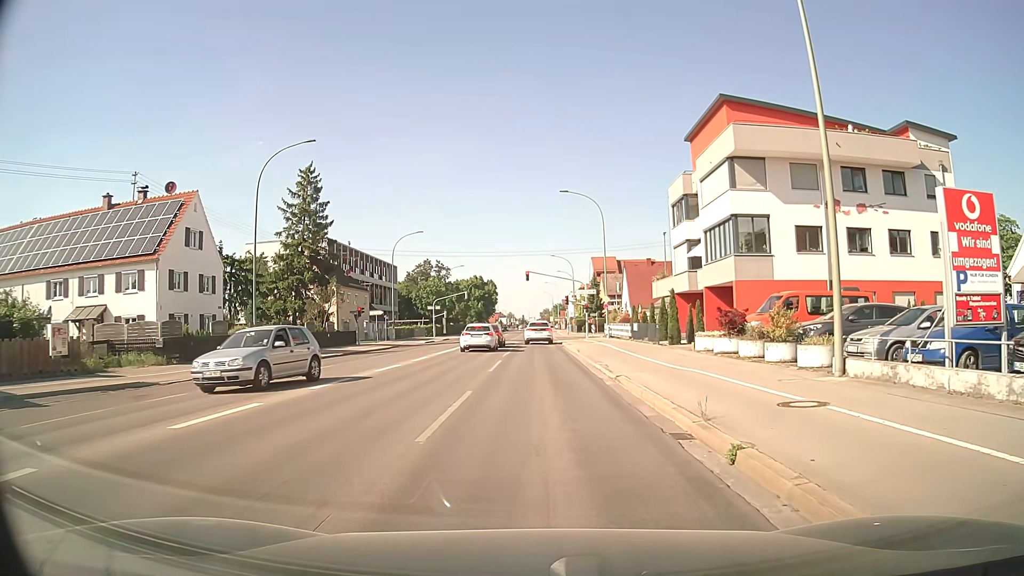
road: tertiary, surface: asphalt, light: Day
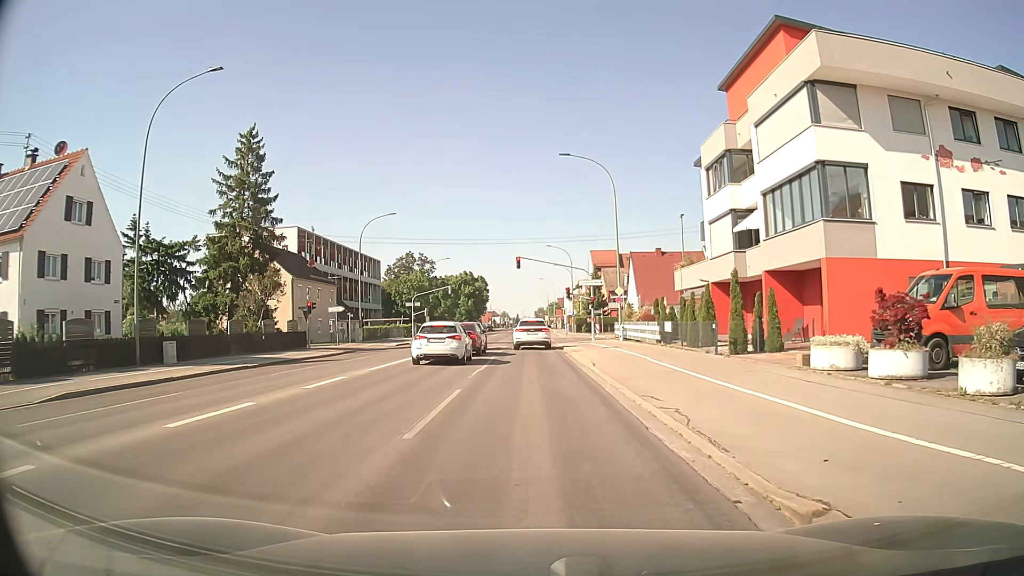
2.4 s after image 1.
(0.0, +11.9) m; 0°
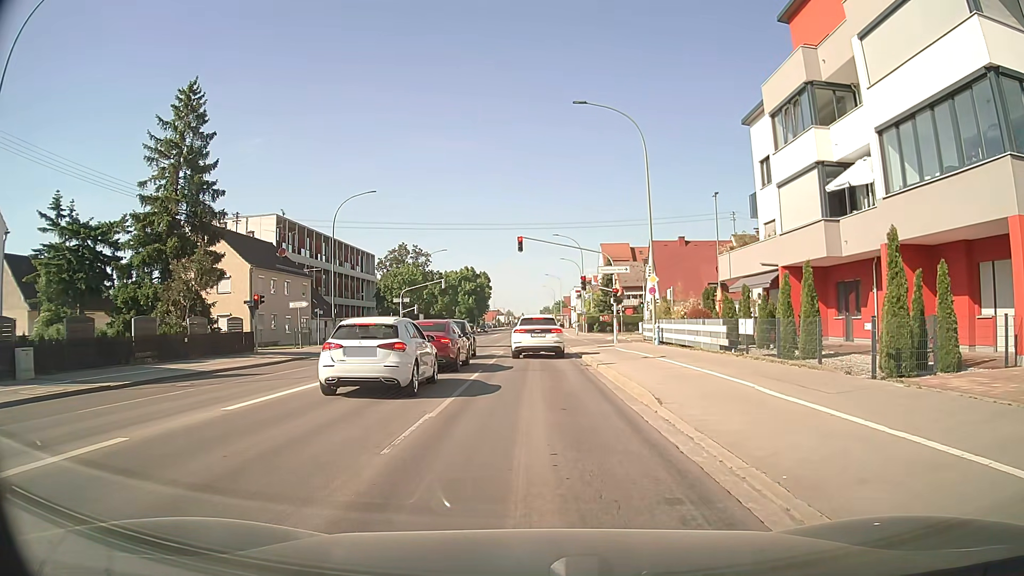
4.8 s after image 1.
(0.0, +10.1) m; -1°
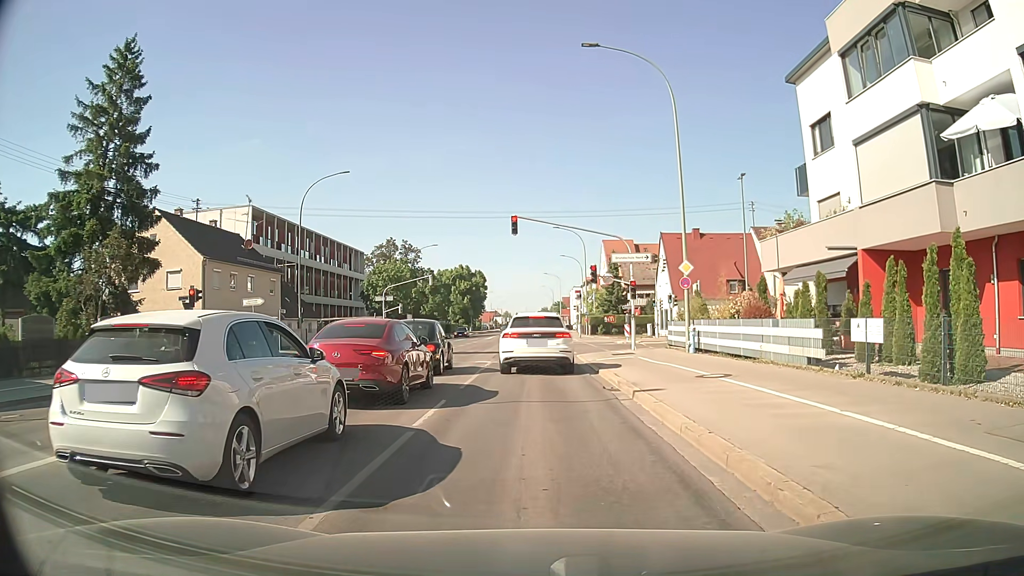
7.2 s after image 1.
(0.0, +7.3) m; +1°
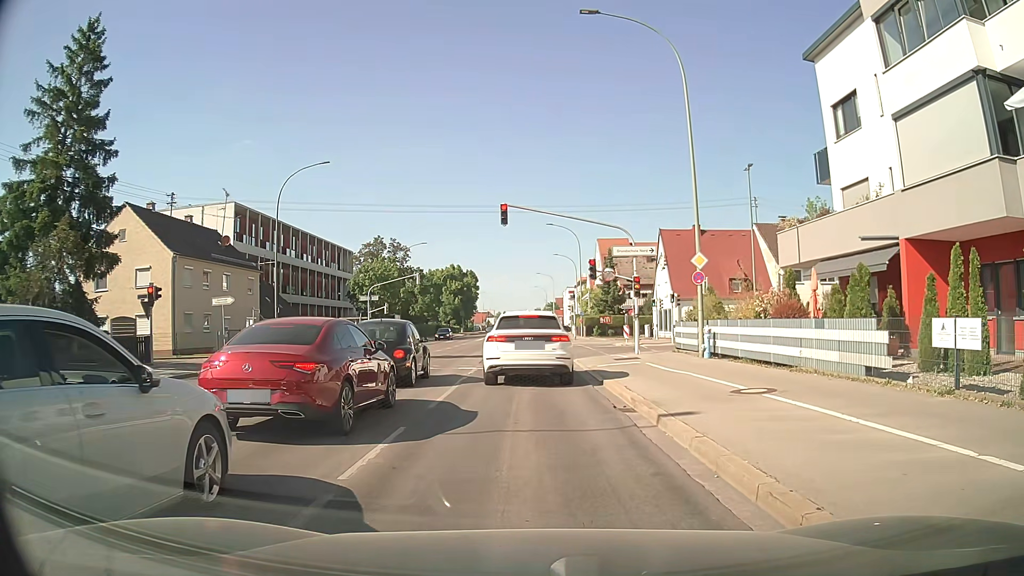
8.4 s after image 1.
(0.0, +3.1) m; 0°
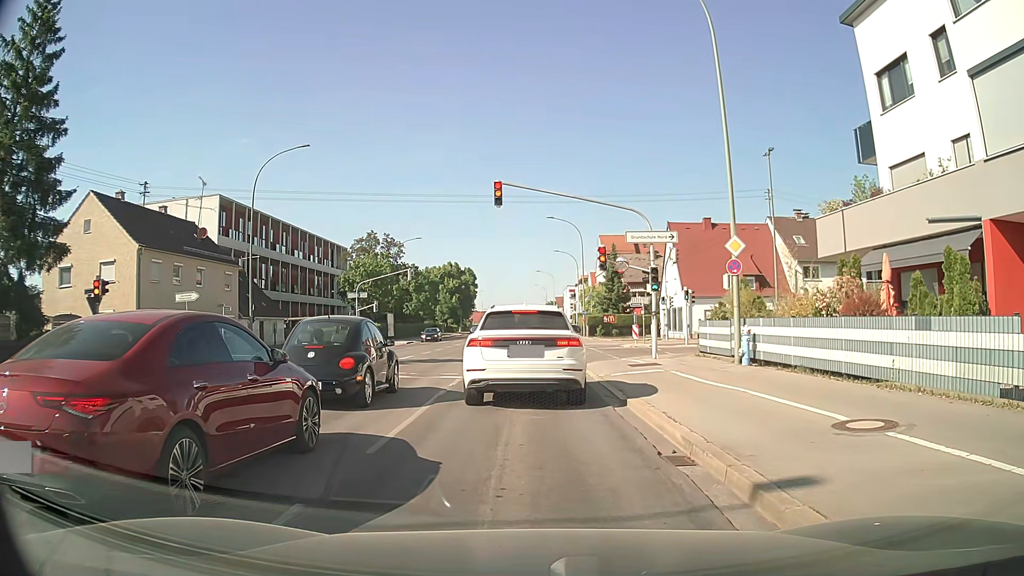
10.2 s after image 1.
(0.0, +3.9) m; 0°
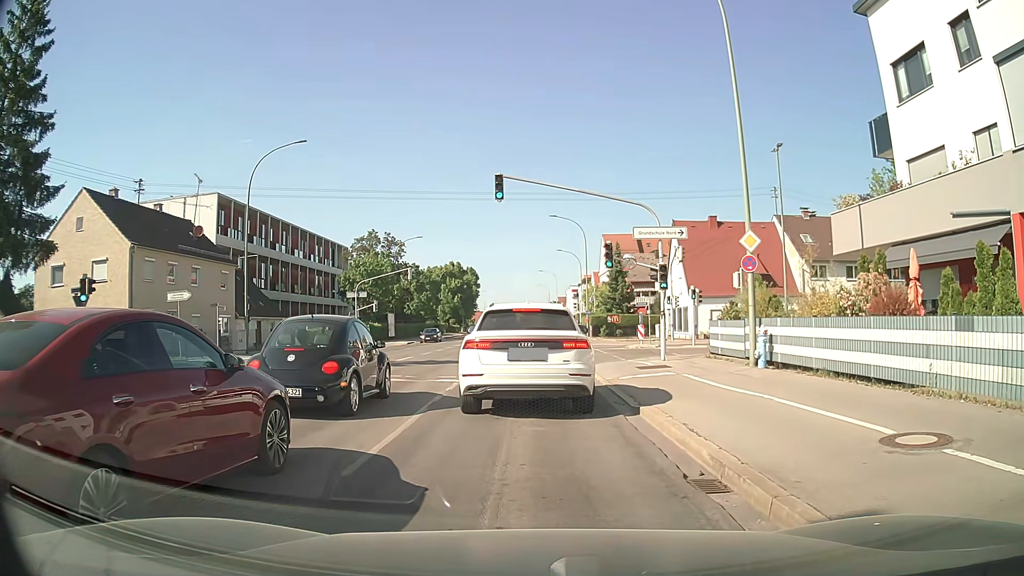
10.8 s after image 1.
(0.0, +1.0) m; -1°
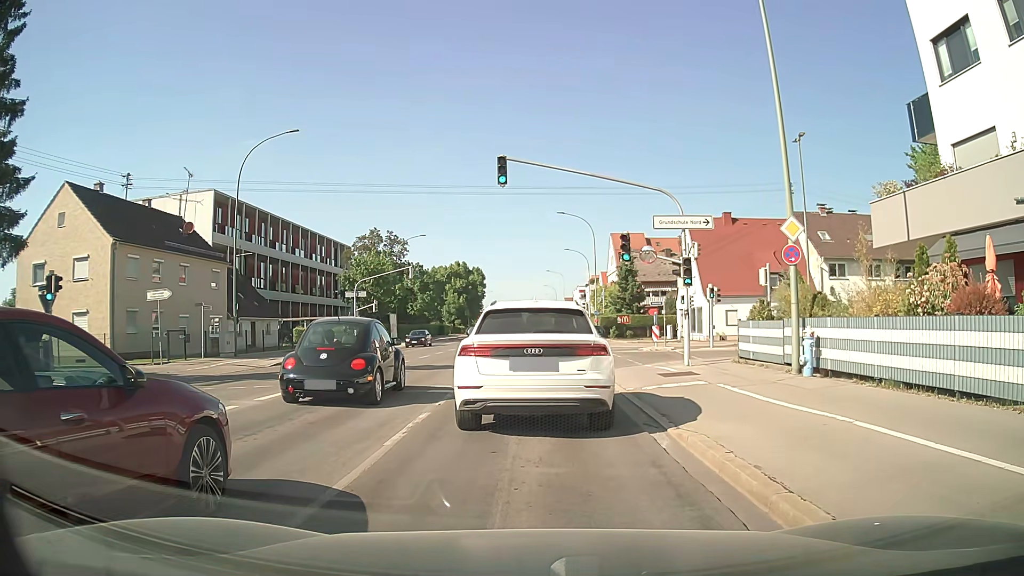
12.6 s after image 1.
(0.0, +2.4) m; +1°
(0, +10) (0, +20) (0, +30) (0, +40) (0, +50) (-1, +60) (0, +70) (0, +80) (0, +90) (0, +100) m
